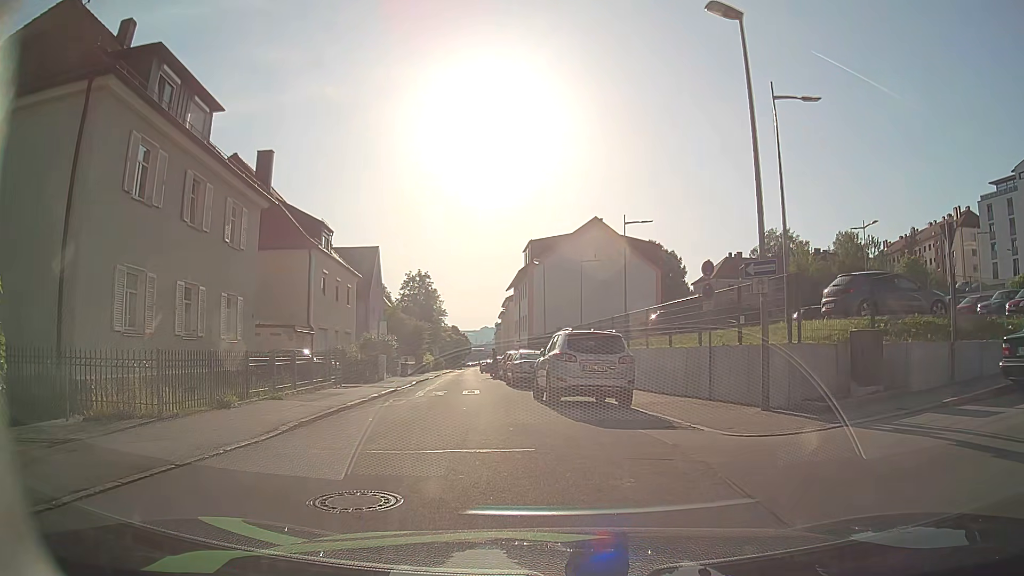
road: residential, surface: asphalt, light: Day
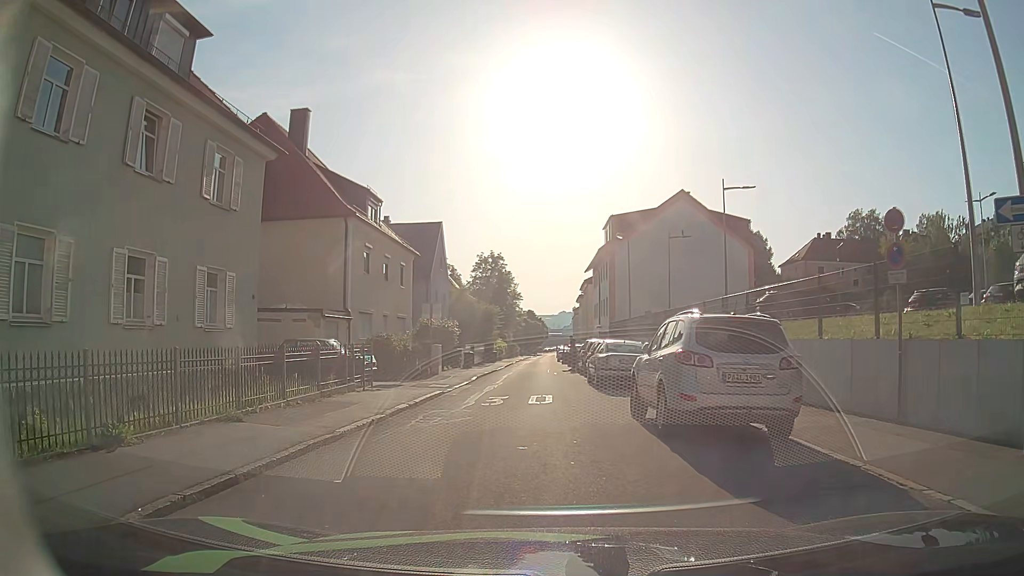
(-0.2, +5.8) m; -6°
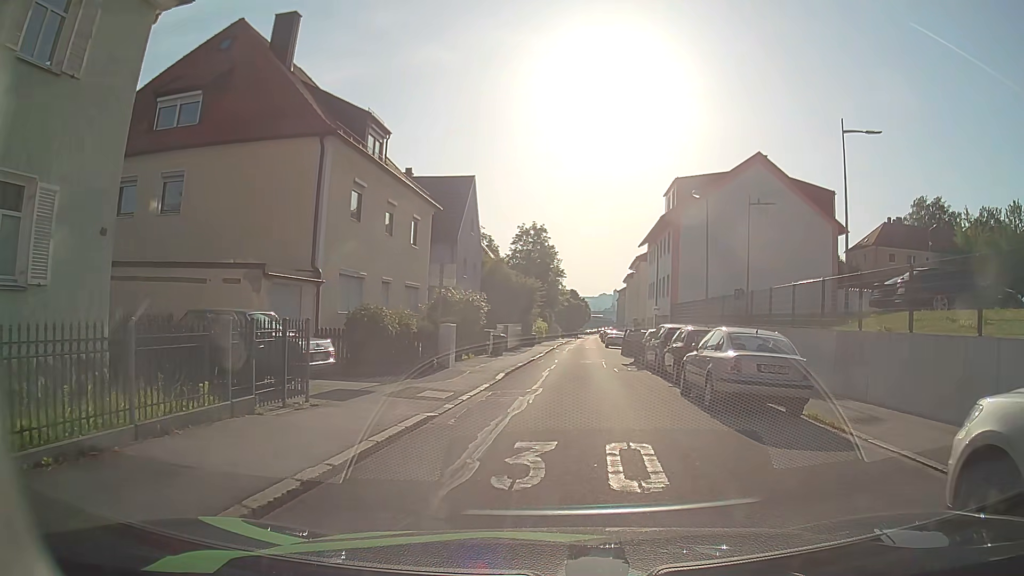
(-0.5, +9.0) m; -3°
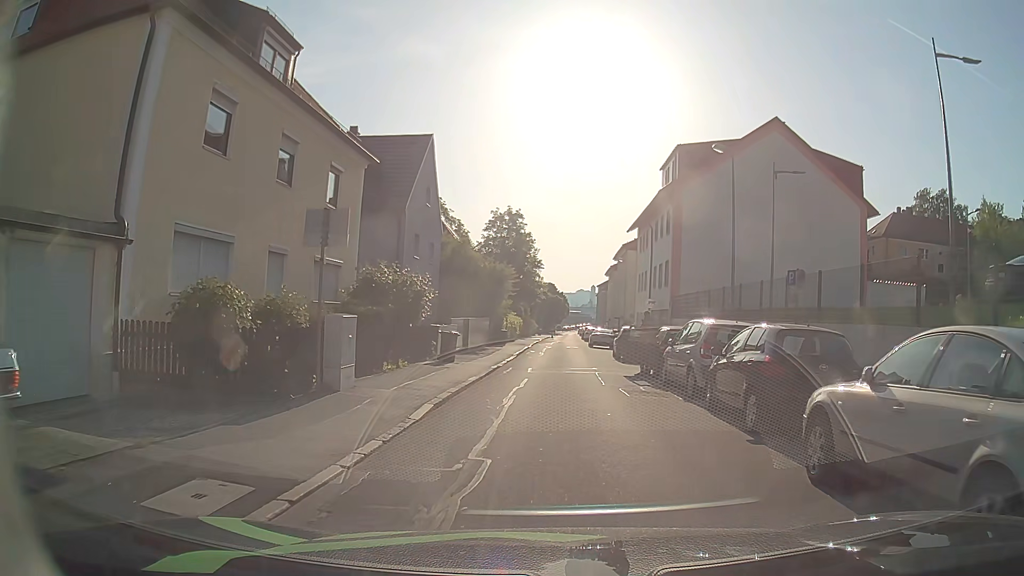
(+0.2, +8.4) m; +2°
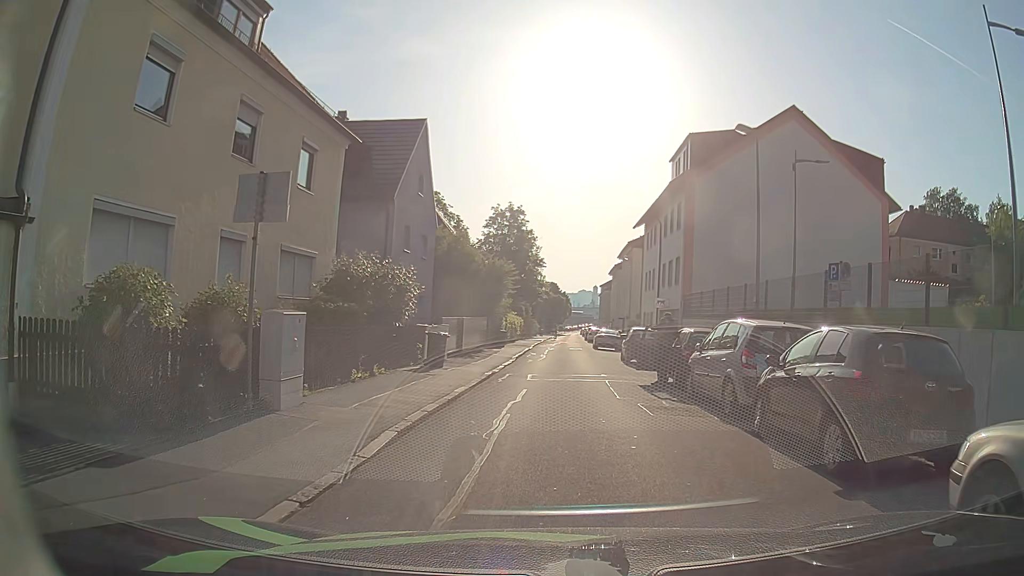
(0.0, +2.7) m; 0°
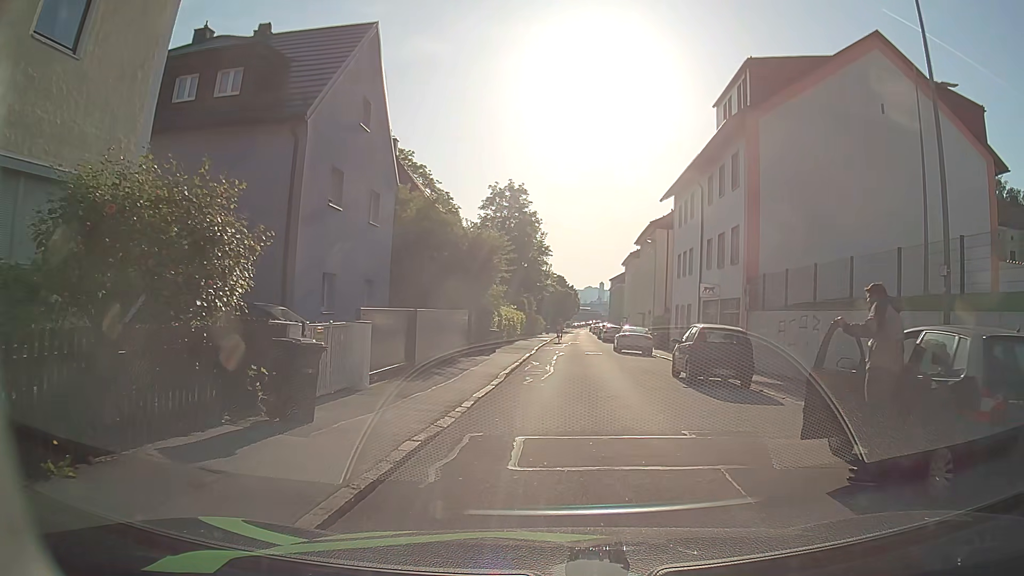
(-0.1, +10.8) m; -1°
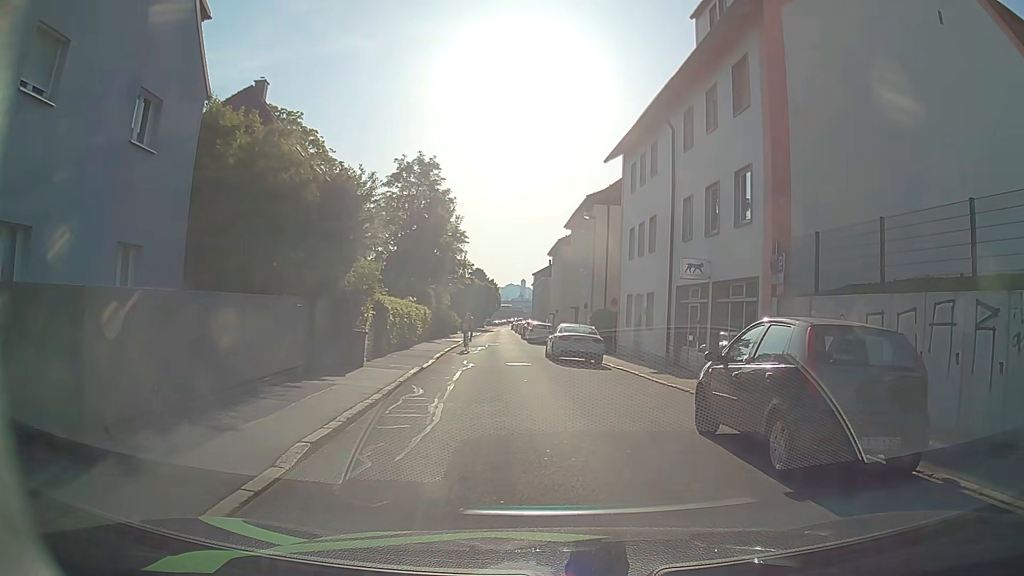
(+0.4, +10.3) m; +7°
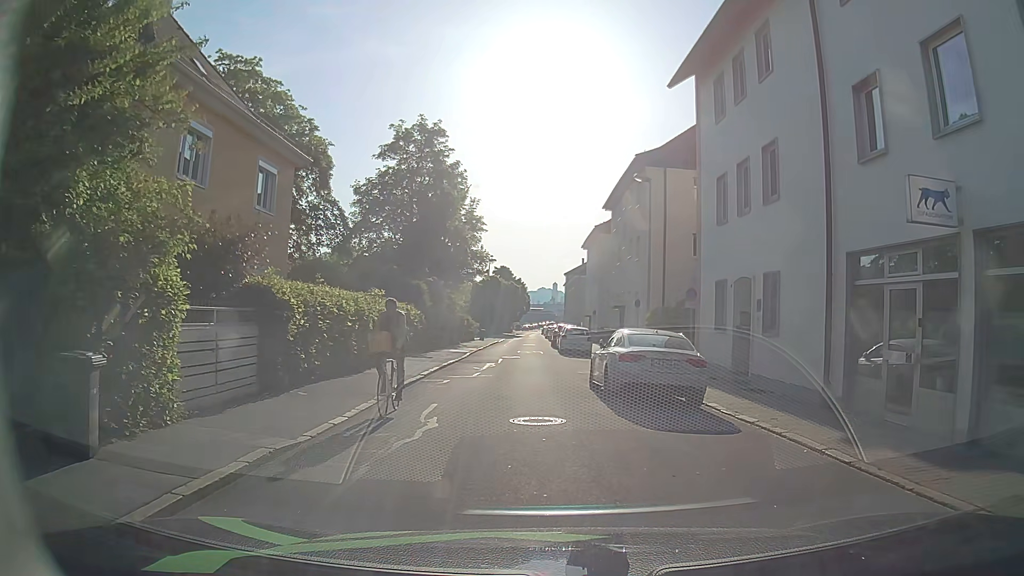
(-0.4, +11.8) m; -4°
